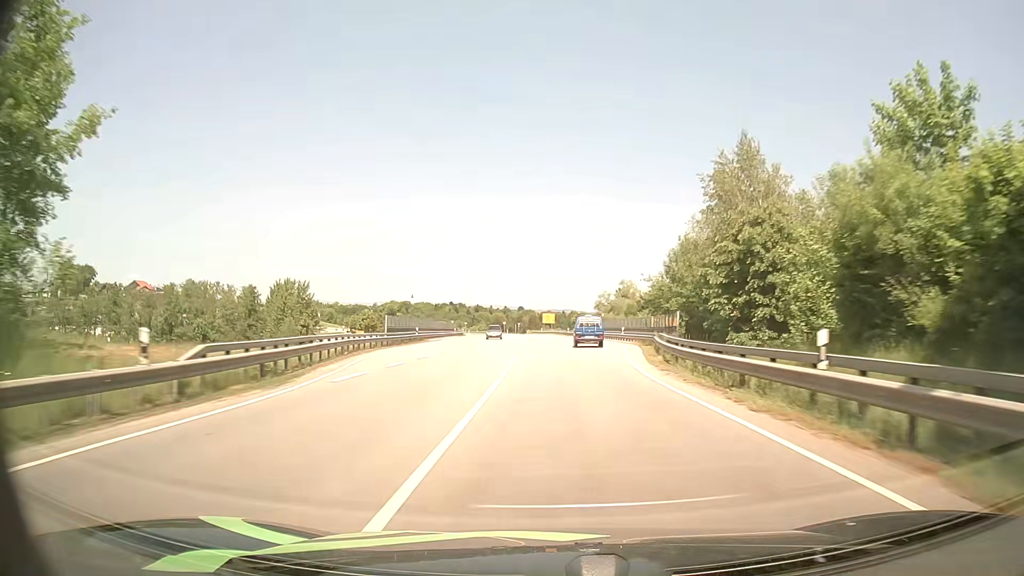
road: primary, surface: asphalt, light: Day
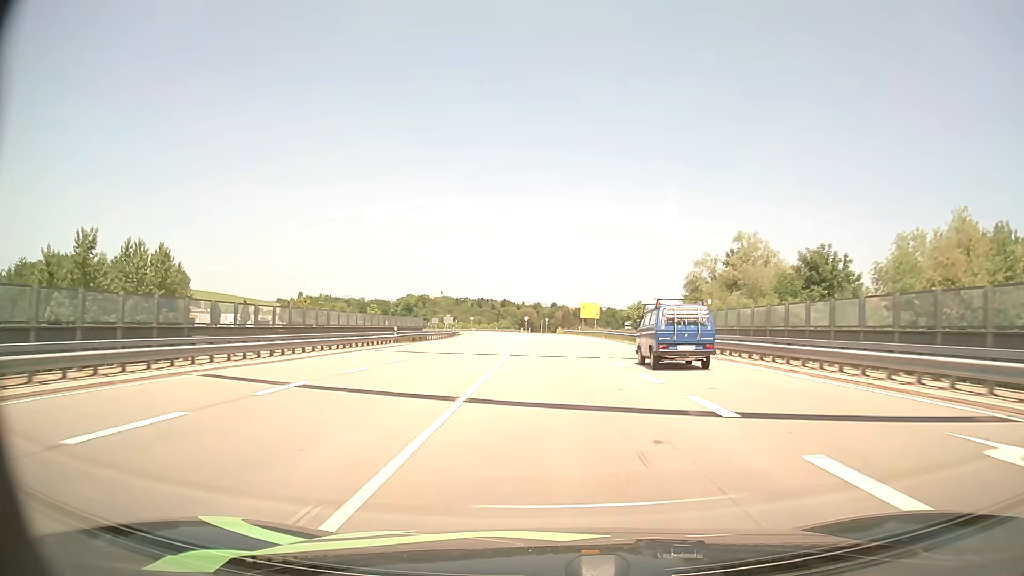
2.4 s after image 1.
(-0.7, +58.2) m; -3°
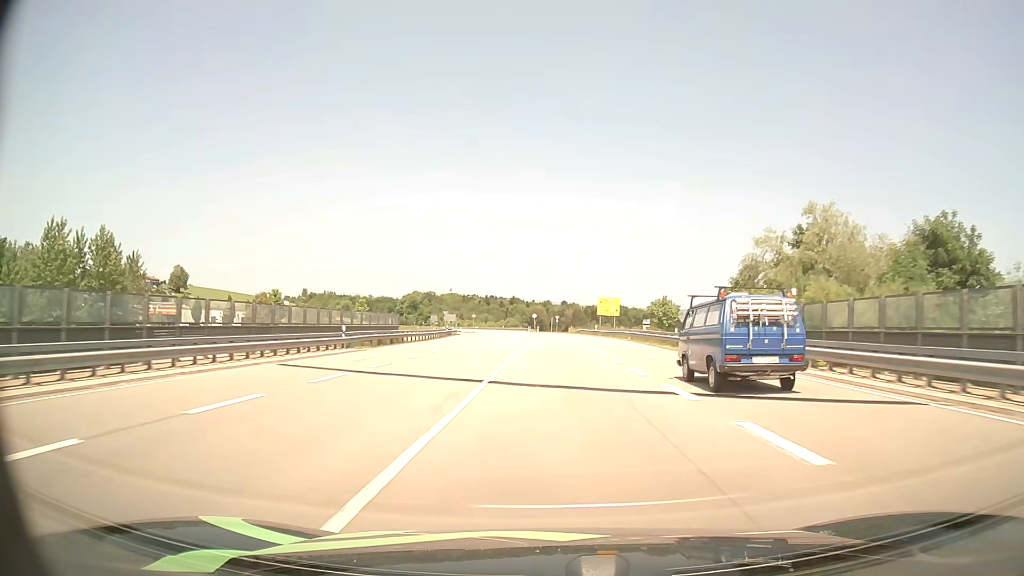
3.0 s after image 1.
(-0.1, +15.0) m; -1°
(0, +10) (0, +20) (0, +30) (-1, +40) (-1, +50) (-1, +60) (-2, +70) (-2, +80) (-3, +90) (-3, +100) m
